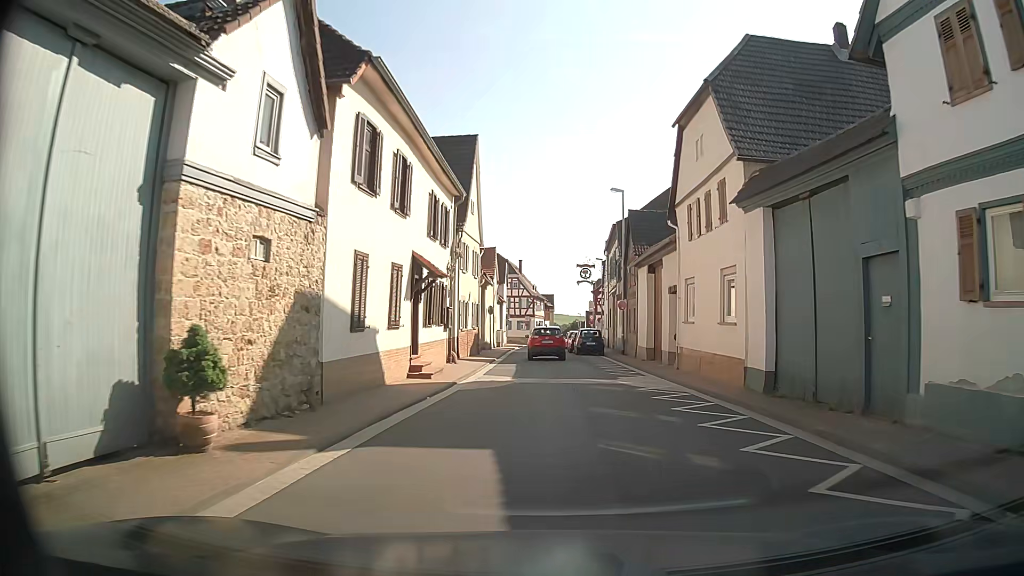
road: tertiary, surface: asphalt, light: Day
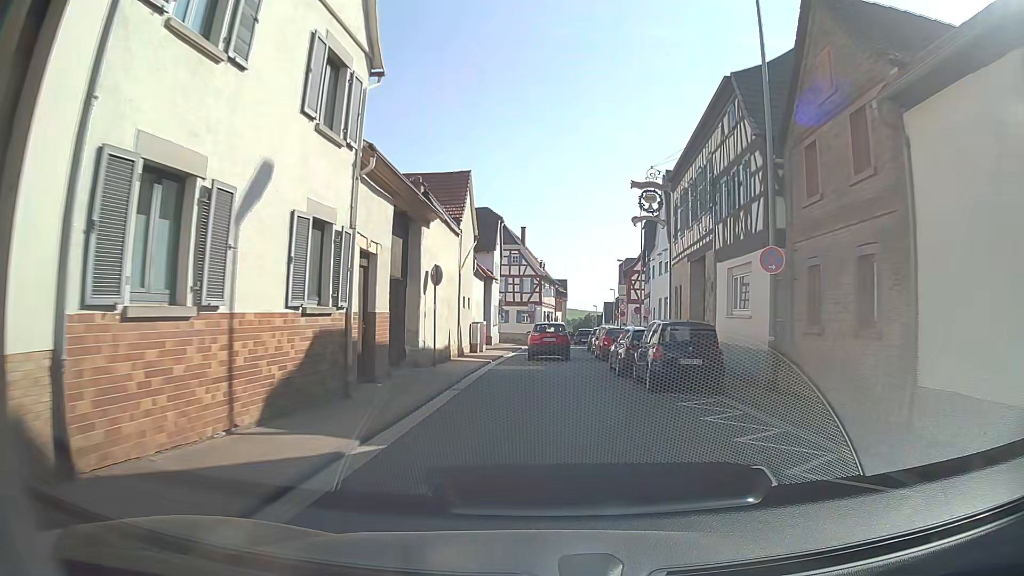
(-0.1, +25.4) m; -1°
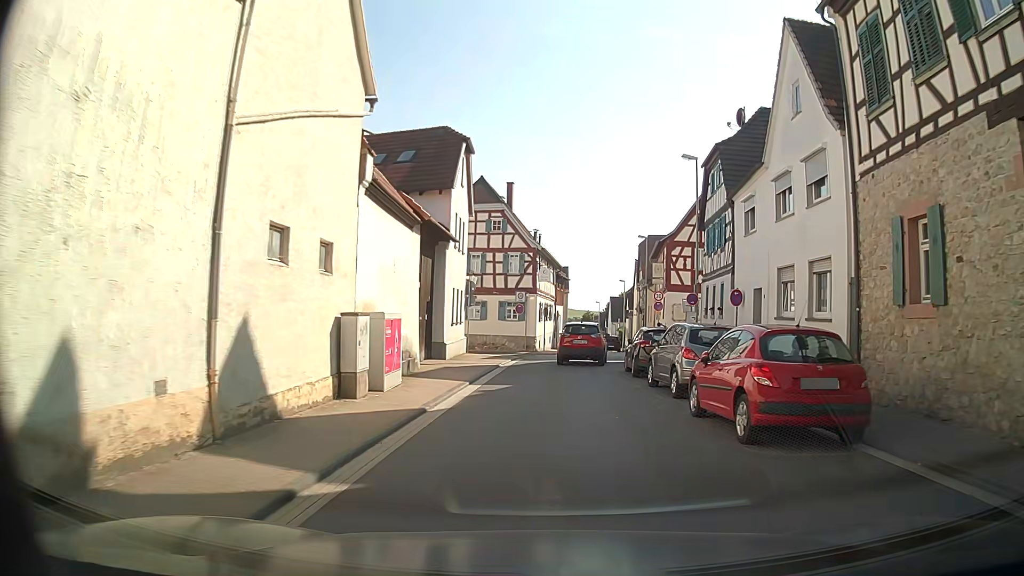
(0.0, +20.4) m; +1°
(0, +10) (0, +20) (+1, +30) (+2, +40) (+4, +50) (+5, +60) (+7, +70) (+7, +80) (+7, +90) (+8, +100) m
